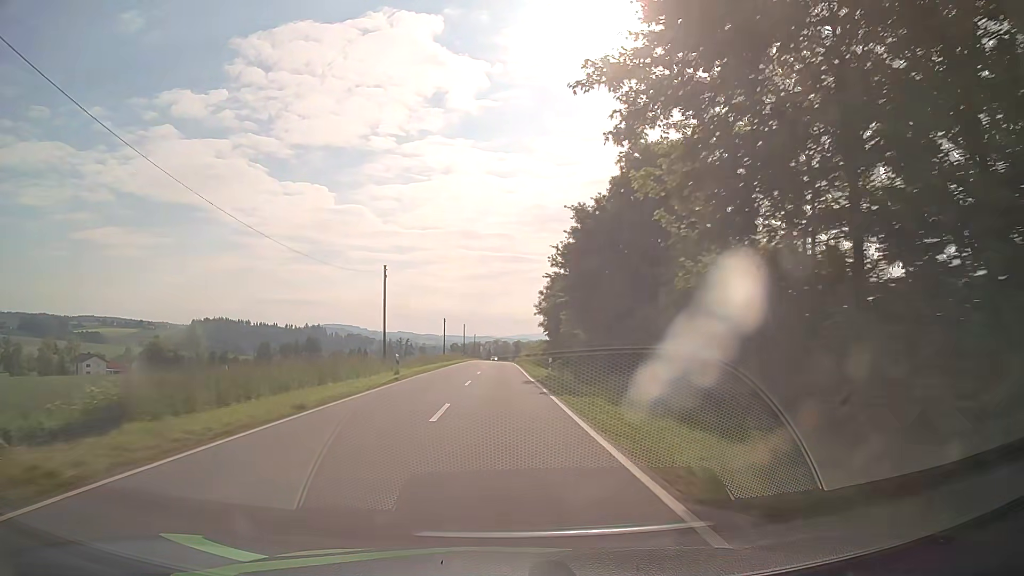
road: tertiary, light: Day
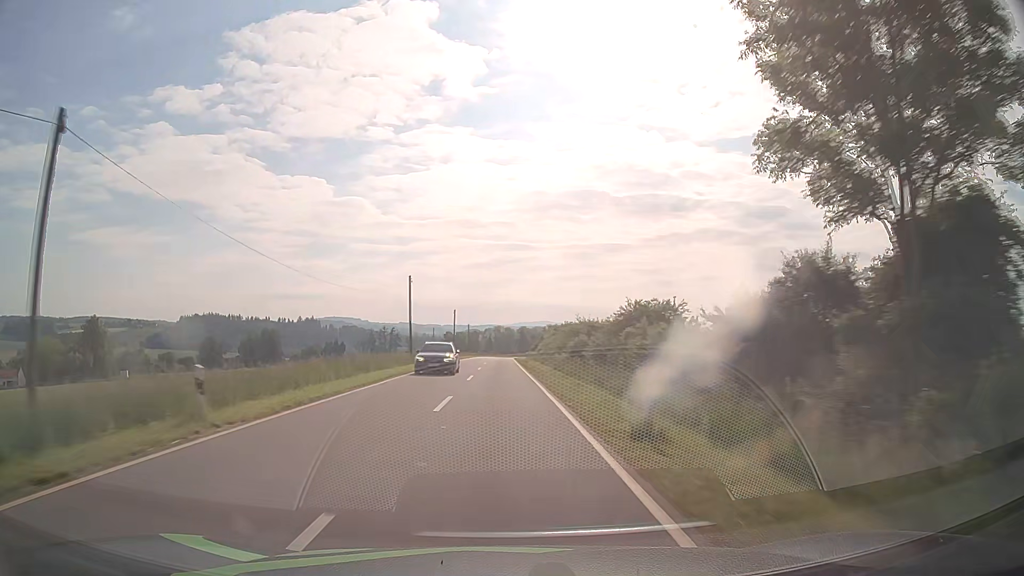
(0.0, +71.9) m; 0°
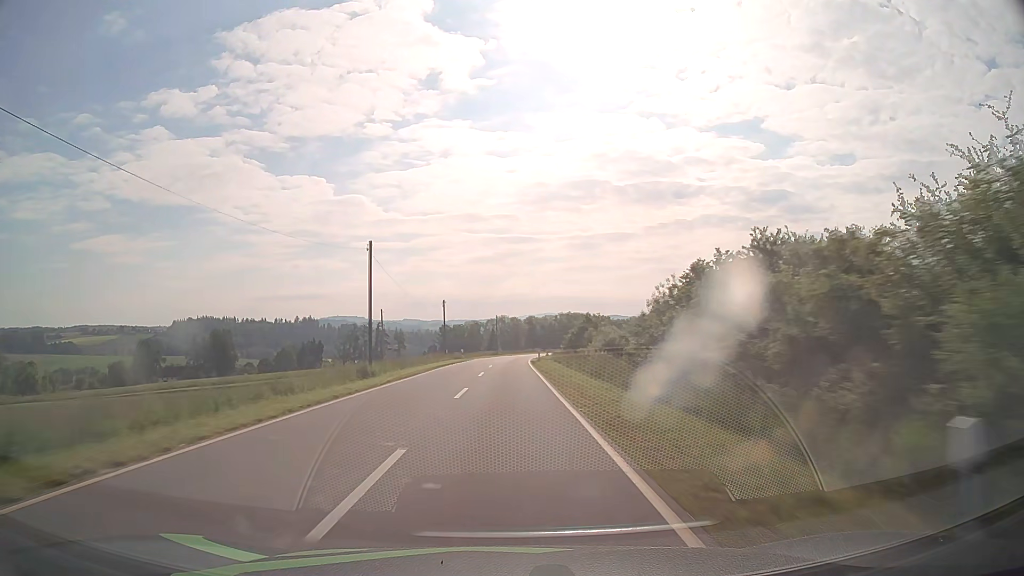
(-0.5, +57.5) m; -1°
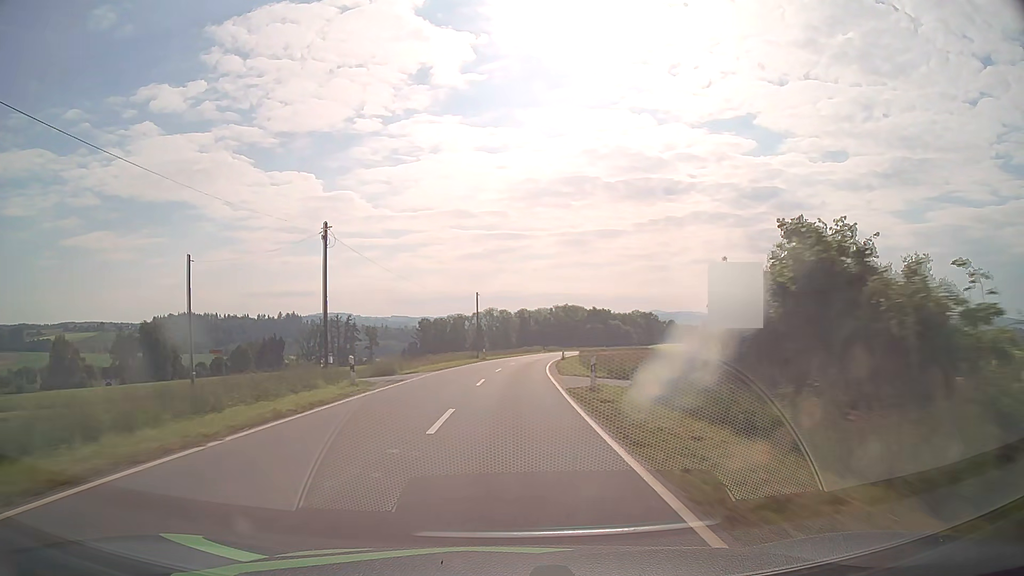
(+0.1, +43.1) m; +1°
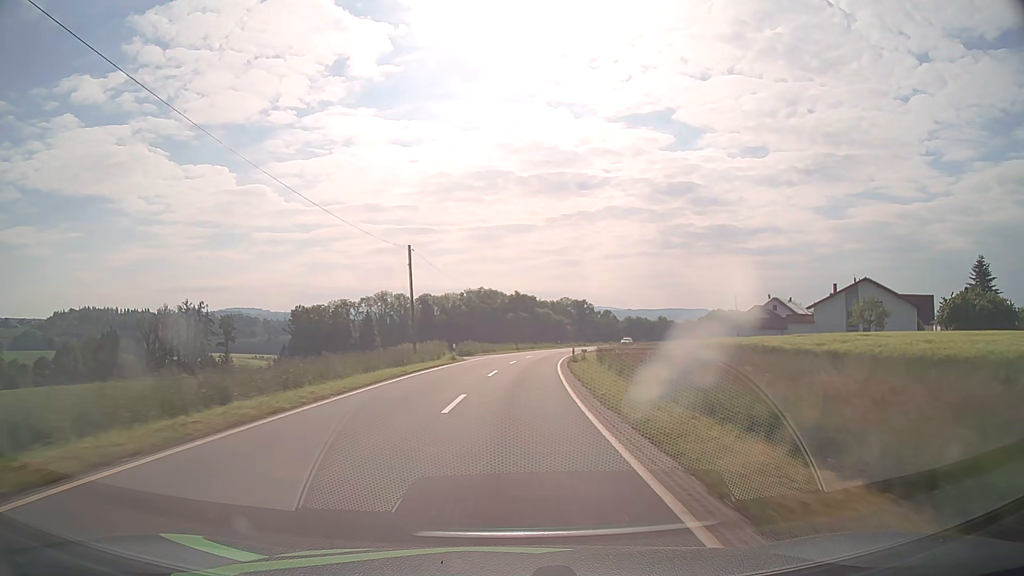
(+3.9, +70.2) m; +8°
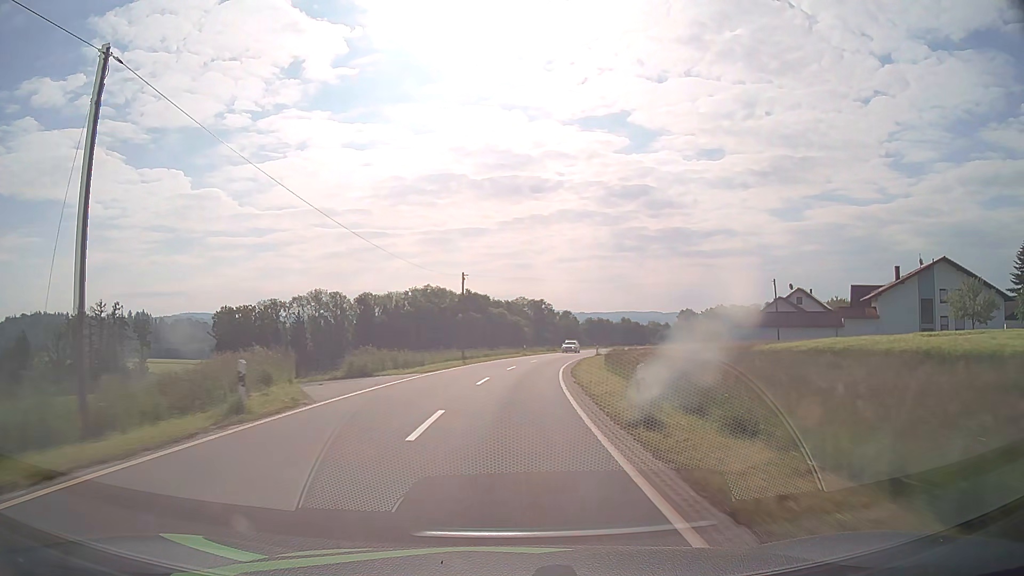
(+0.9, +27.4) m; +4°
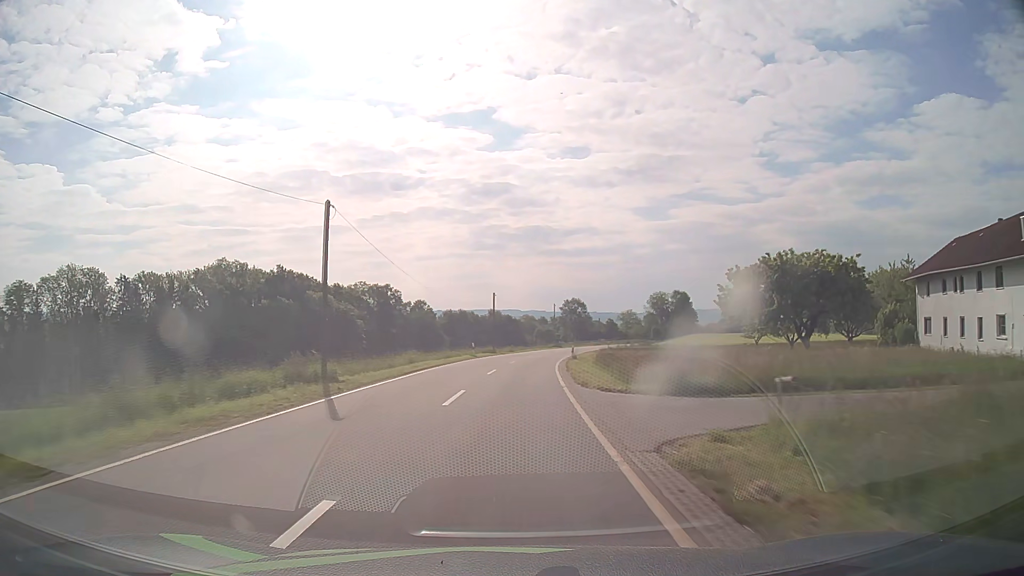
(+7.4, +67.3) m; +12°
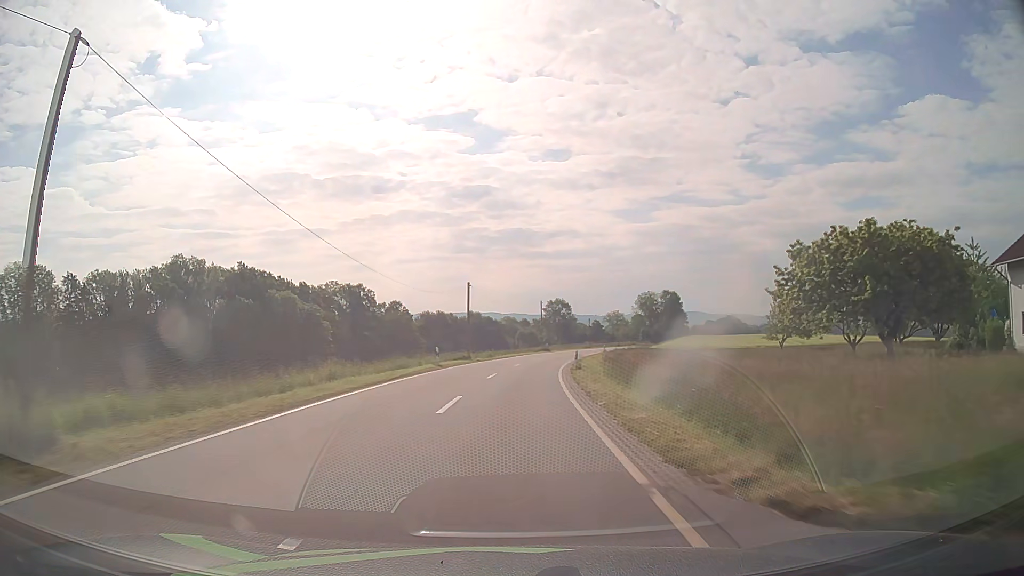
(+0.2, +13.3) m; +1°
